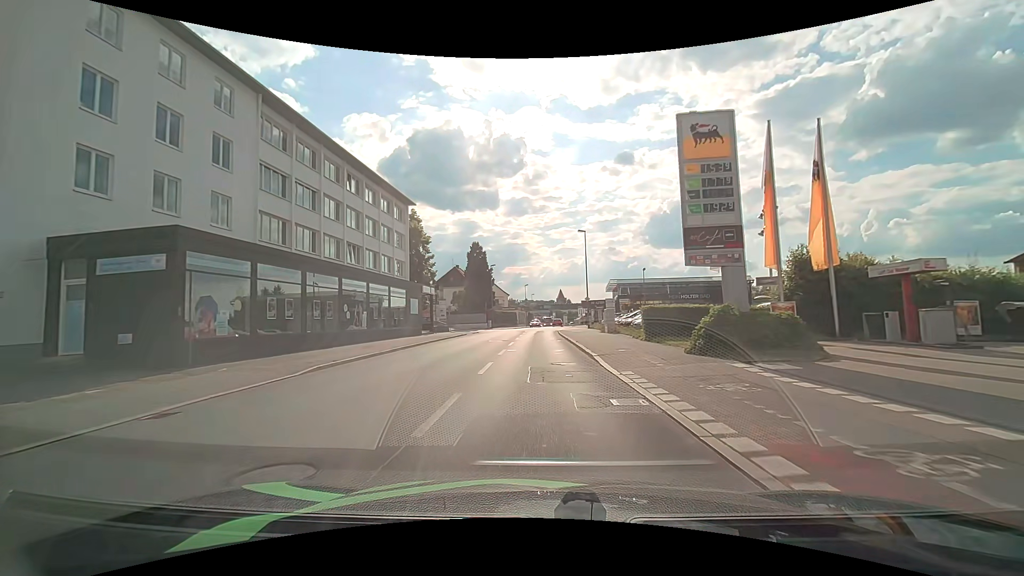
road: tertiary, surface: asphalt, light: Day
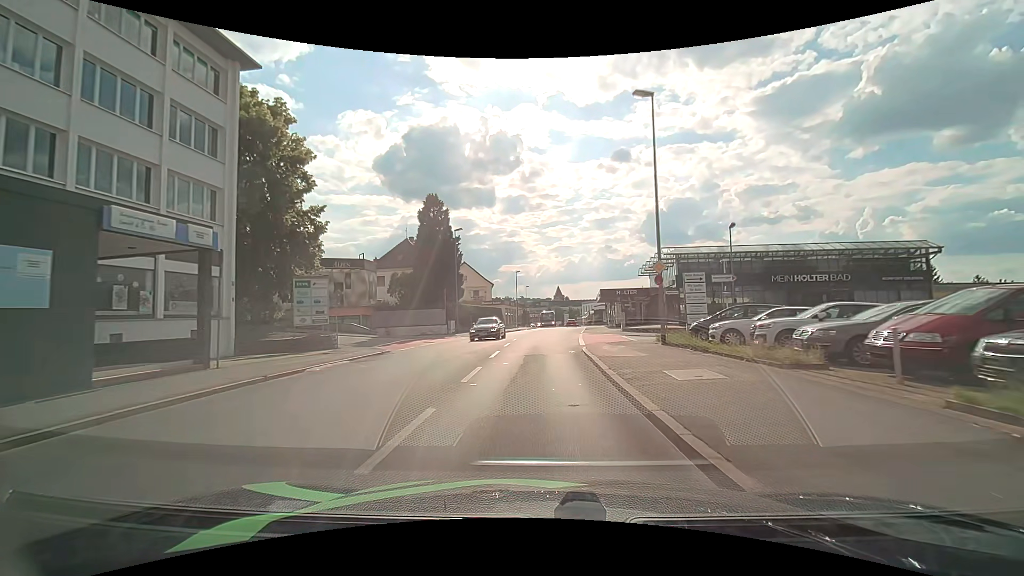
(0.0, +31.8) m; +1°
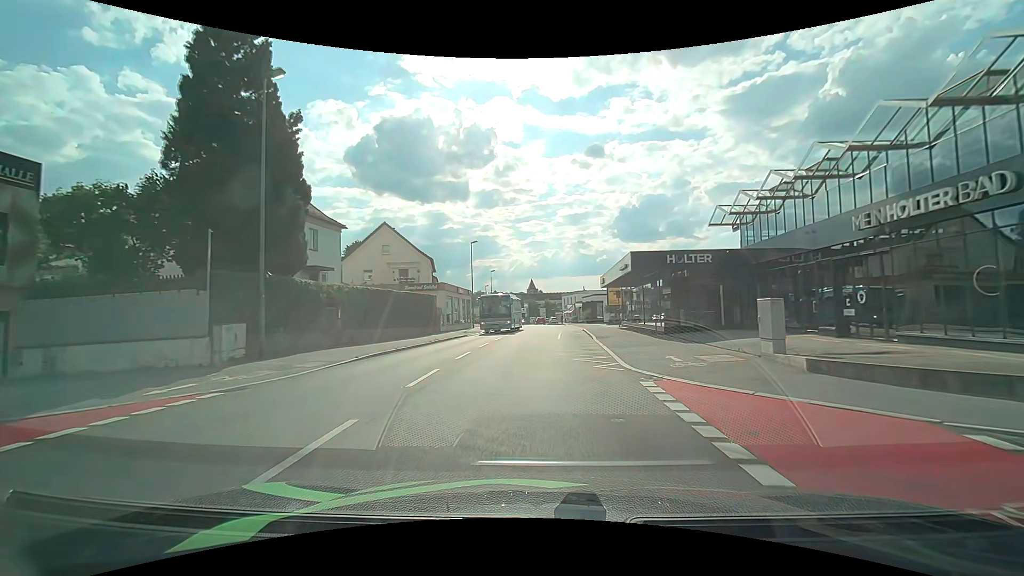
(+0.4, +30.9) m; +3°
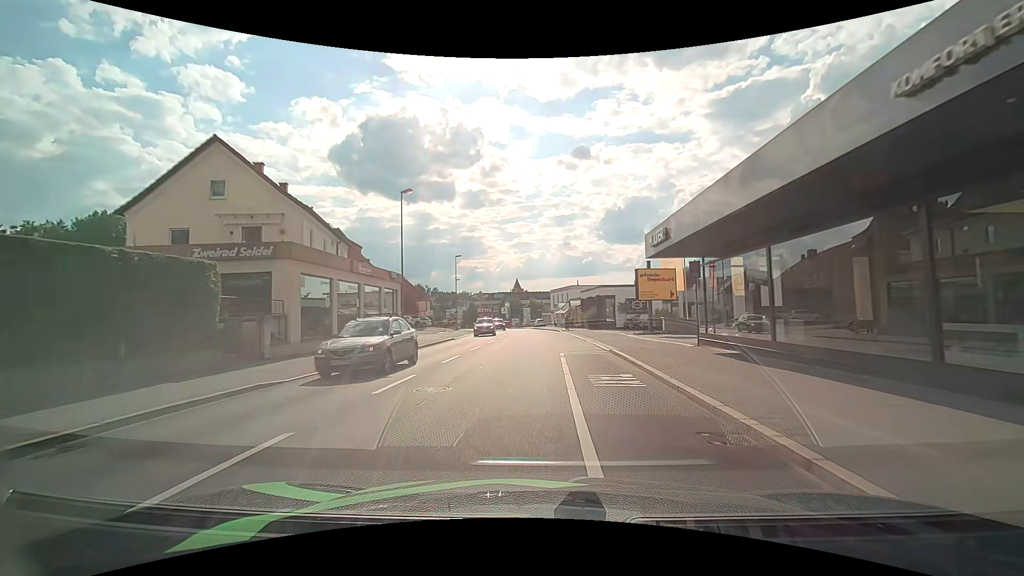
(+0.4, +24.5) m; +2°
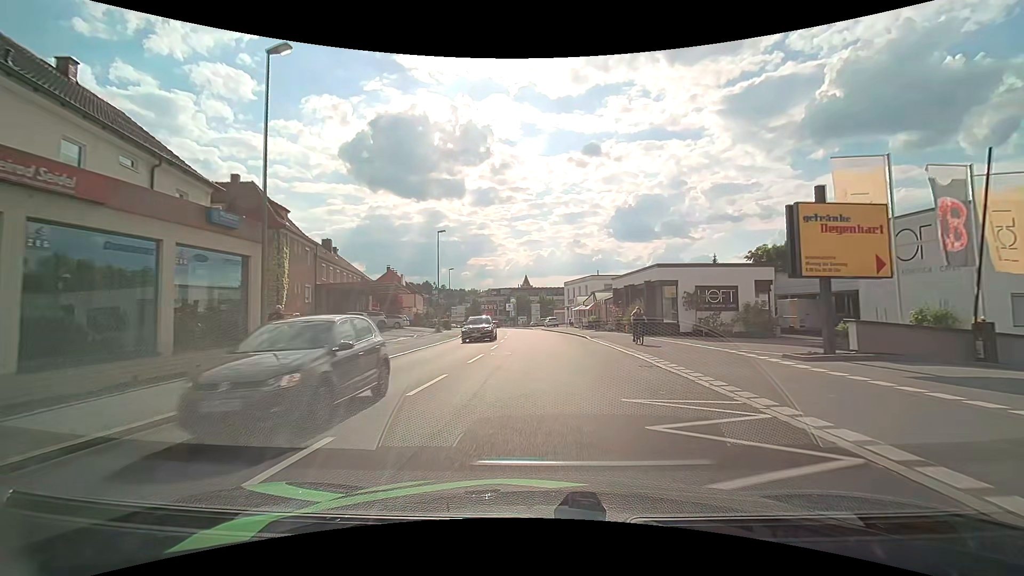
(-0.3, +18.3) m; -1°
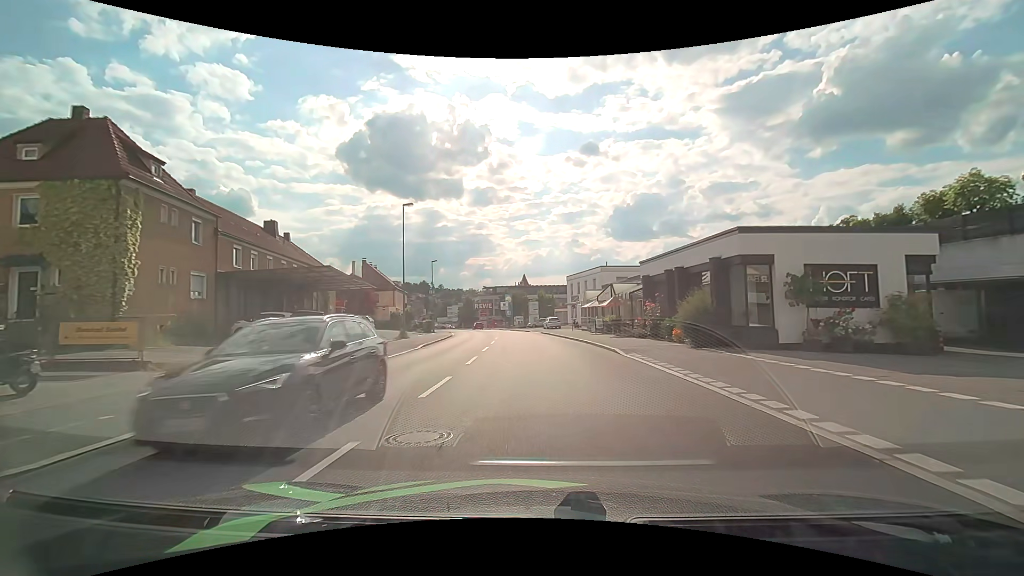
(0.0, +12.3) m; 0°
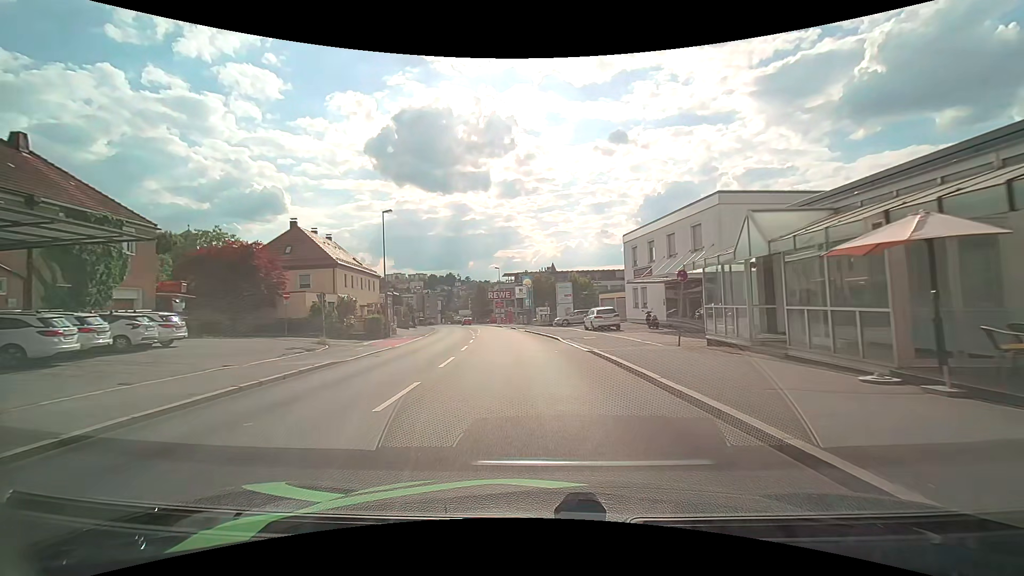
(-0.4, +31.5) m; -3°
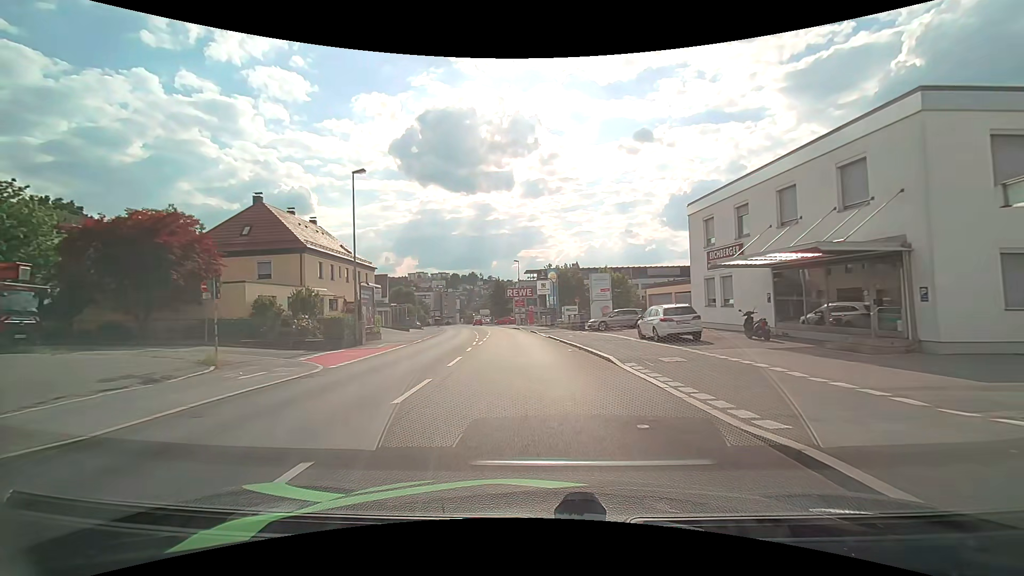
(-0.3, +11.4) m; -3°
(0, +10) (-1, +20) (-1, +30) (-2, +40) (-3, +50) (-5, +60) (-6, +70) (-8, +80) (-10, +89) (-12, +99) m
